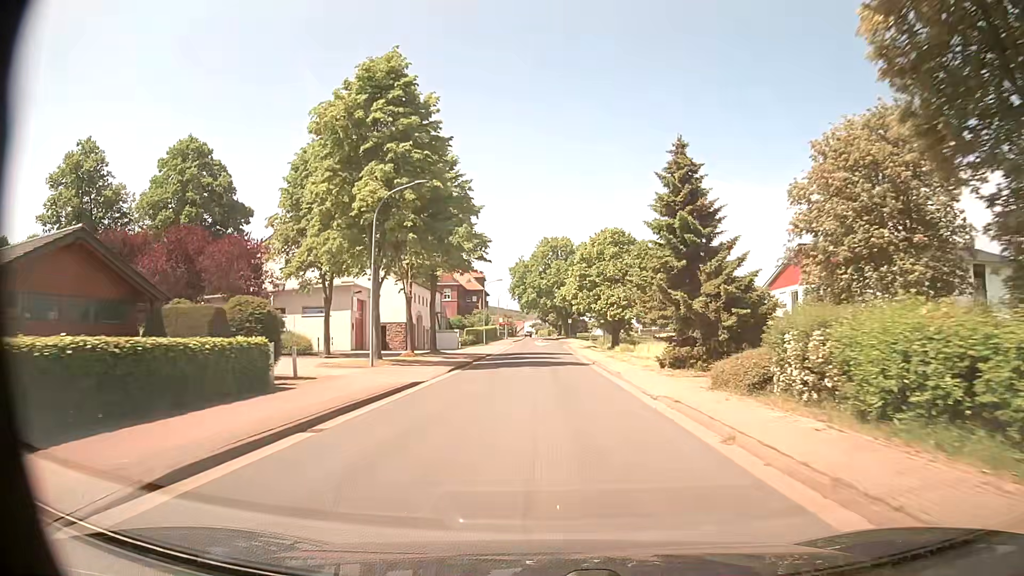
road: tertiary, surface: asphalt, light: Day
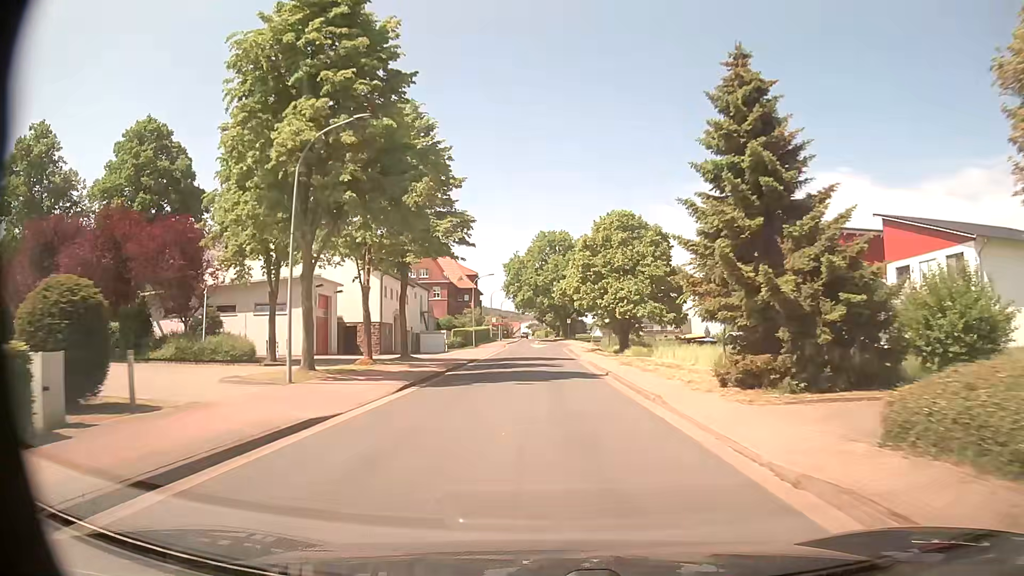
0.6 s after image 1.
(0.0, +8.7) m; 0°
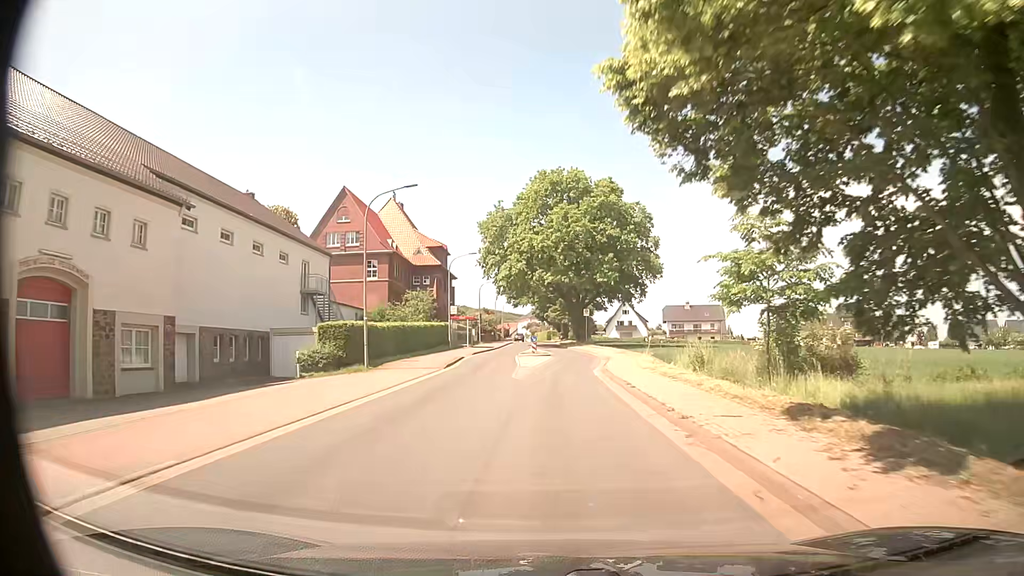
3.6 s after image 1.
(+0.1, +43.3) m; 0°
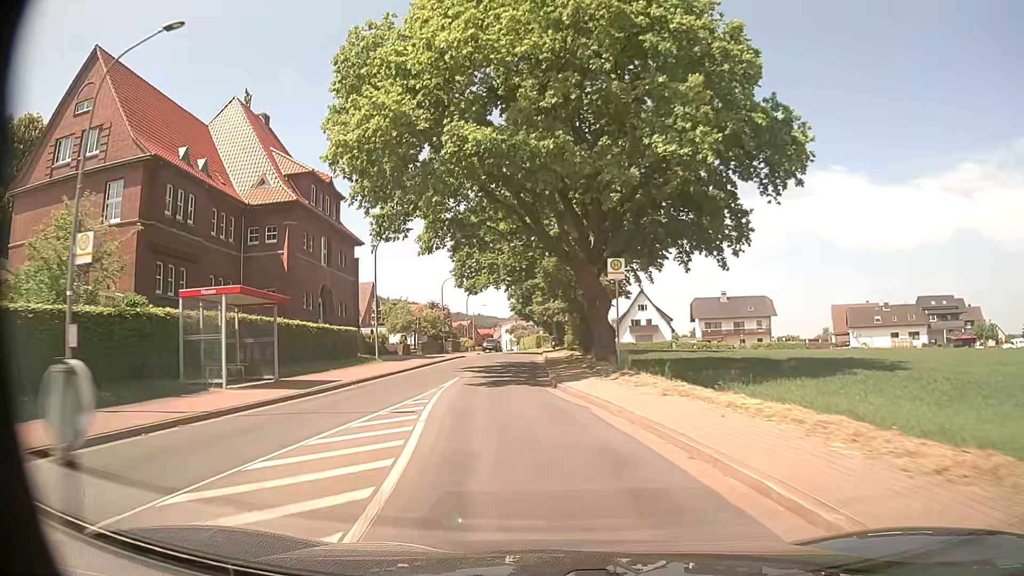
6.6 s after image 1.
(+1.6, +43.0) m; 0°
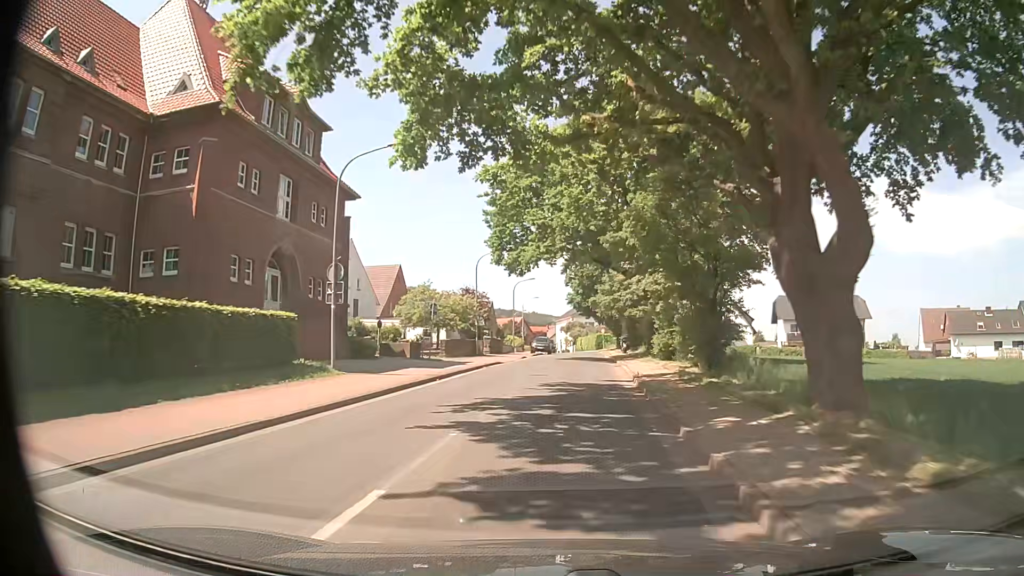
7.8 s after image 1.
(-0.9, +17.1) m; -4°
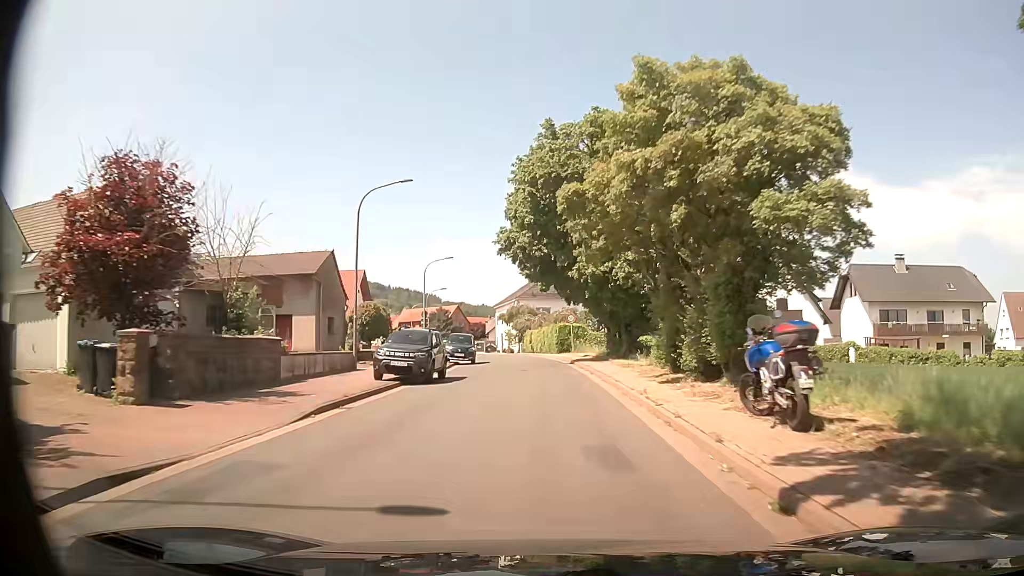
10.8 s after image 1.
(+2.1, +43.3) m; +5°
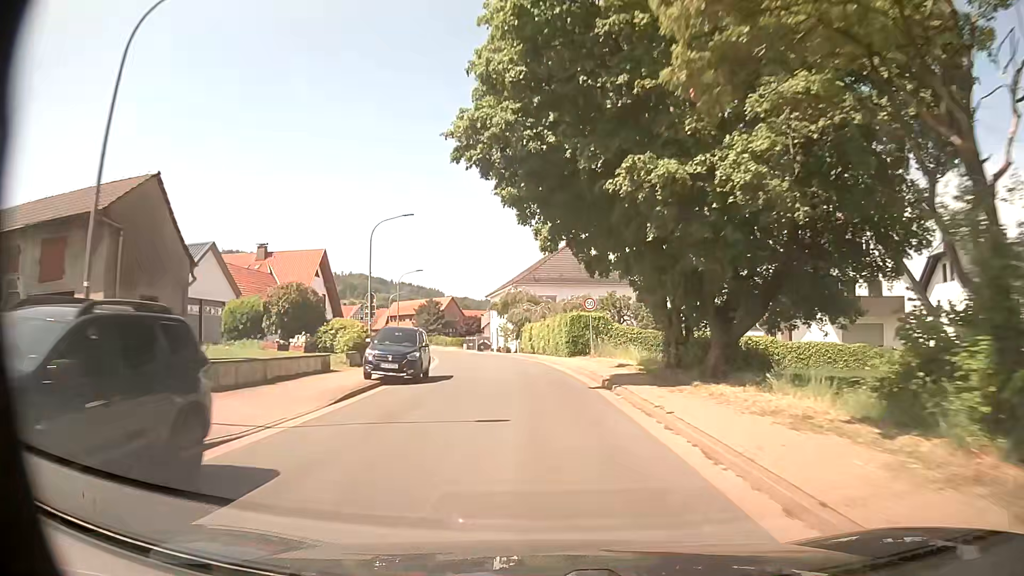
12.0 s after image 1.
(-0.2, +17.4) m; -1°
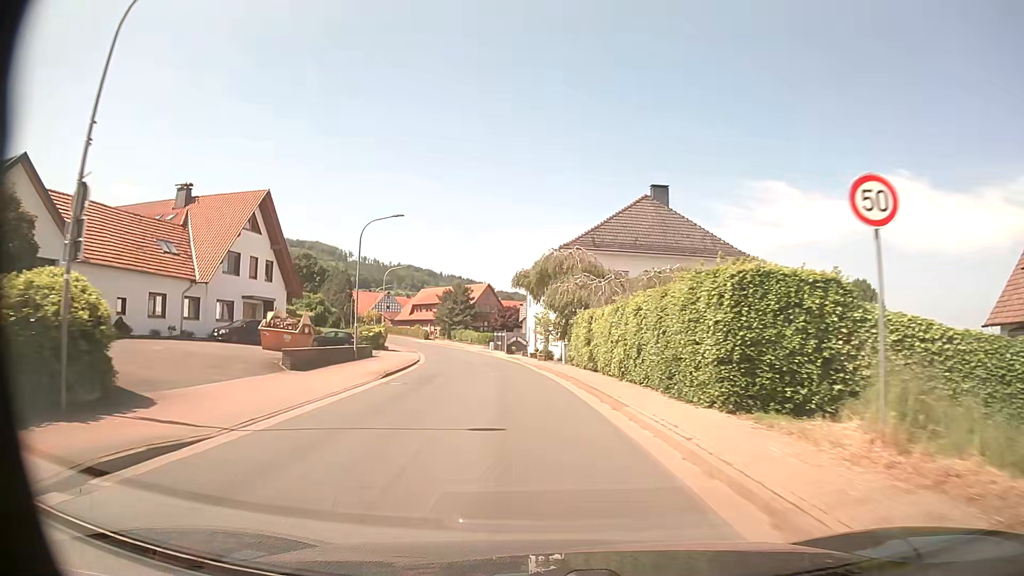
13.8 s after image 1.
(-0.6, +26.0) m; -4°
(0, +10) (-1, +20) (-2, +30) (-3, +40) (-5, +50) (-6, +60) (-9, +69) (-11, +79) (-15, +88) (-18, +98) m
